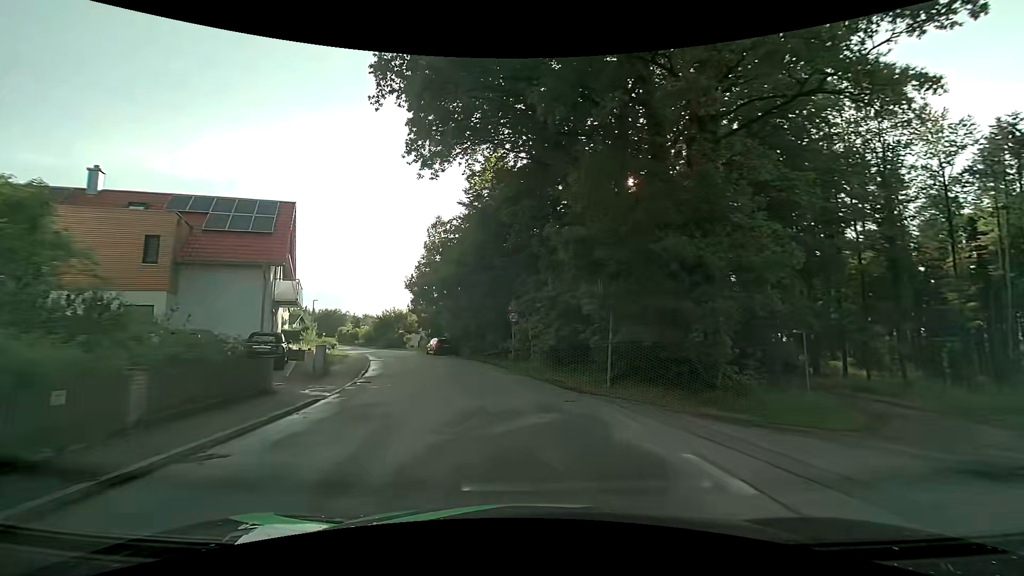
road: residential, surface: asphalt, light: Day
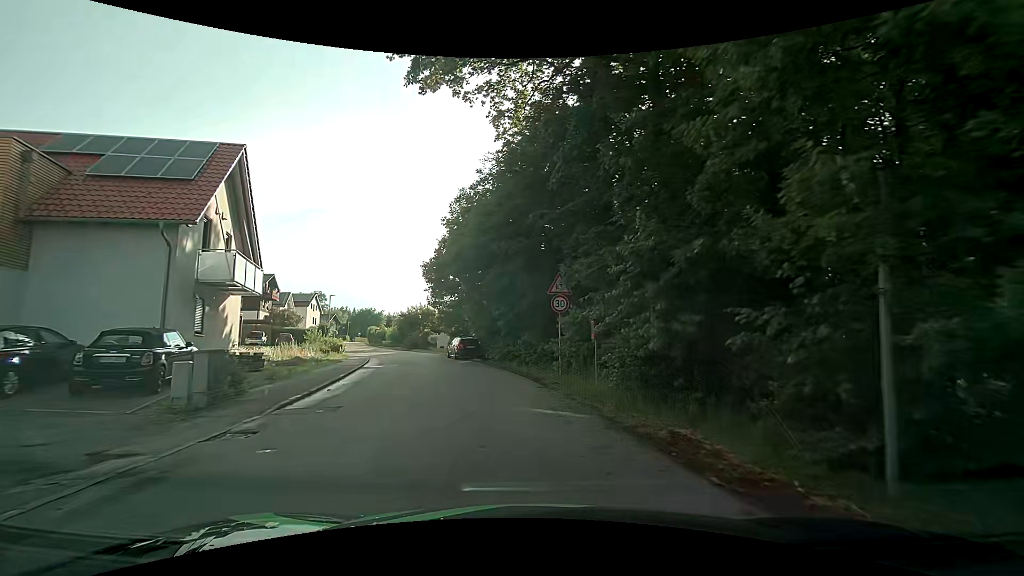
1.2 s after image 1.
(-0.4, +9.4) m; -5°
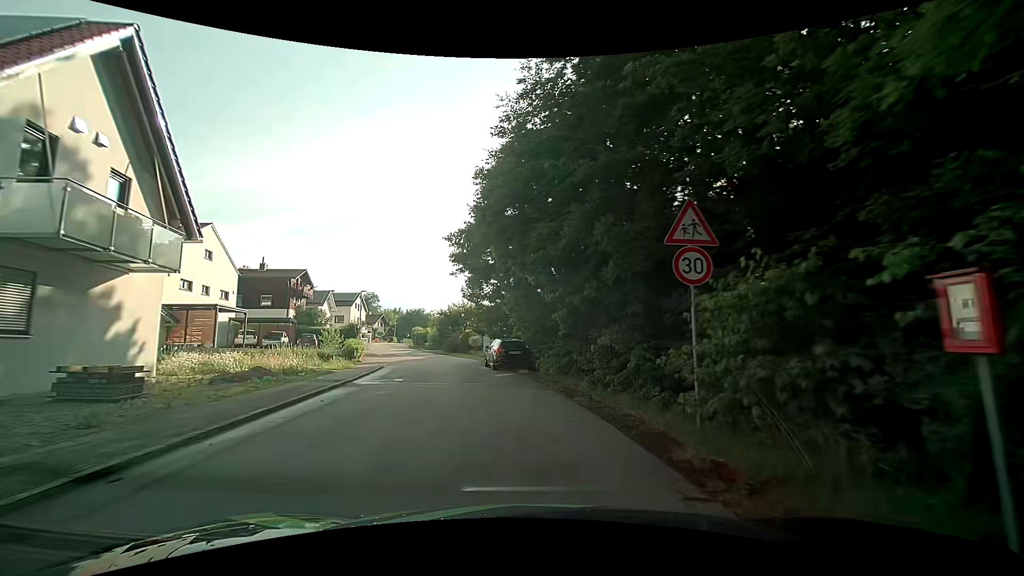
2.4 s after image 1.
(-0.4, +8.9) m; -6°
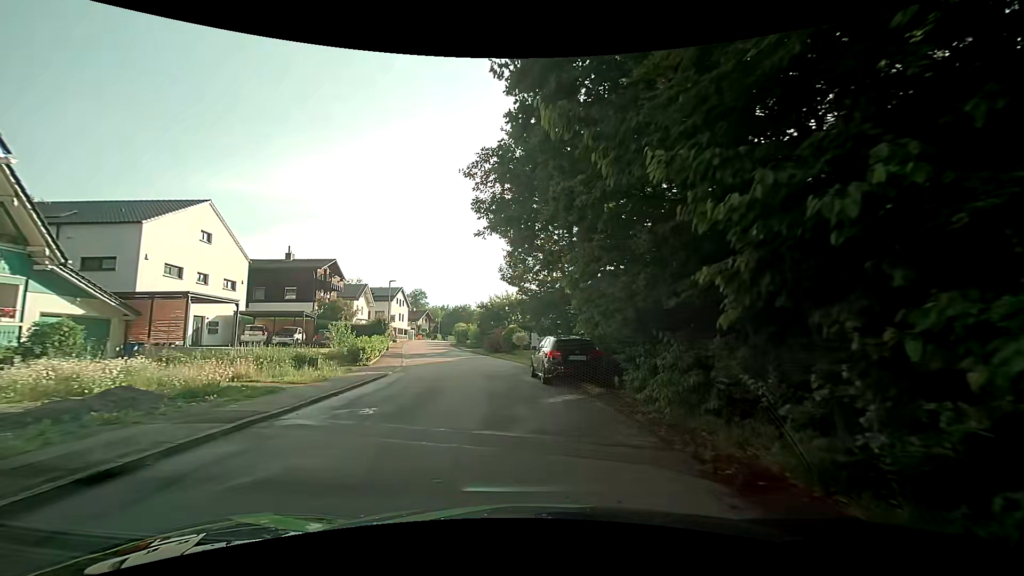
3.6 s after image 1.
(-0.3, +8.2) m; -6°
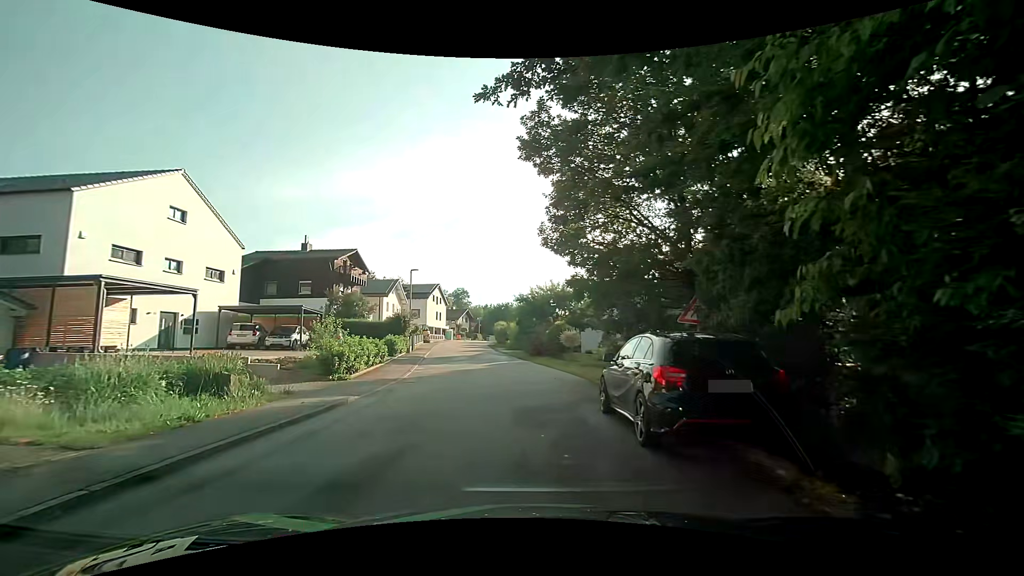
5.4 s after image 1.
(0.0, +7.9) m; -5°
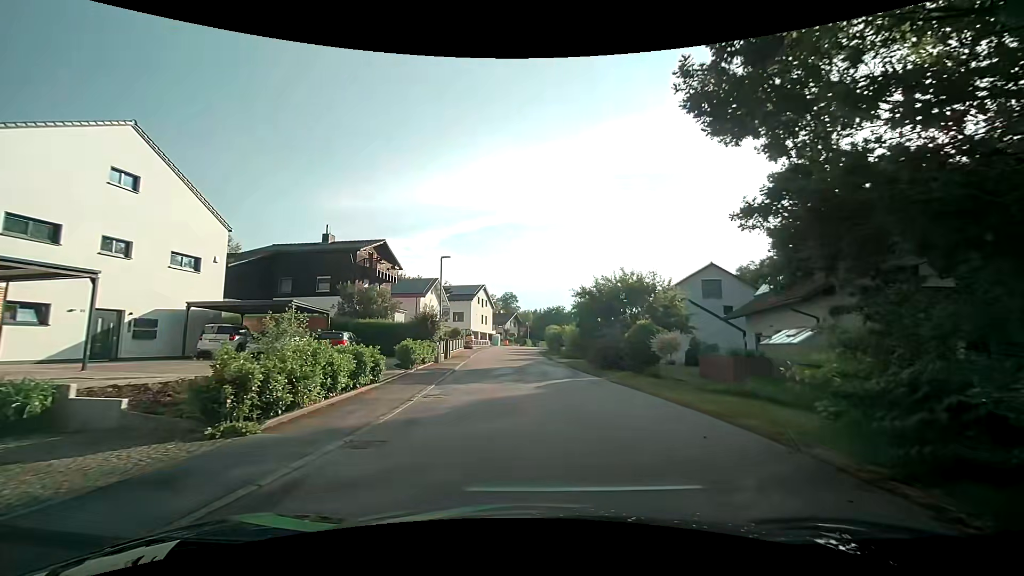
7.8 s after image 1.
(-0.6, +9.2) m; -6°
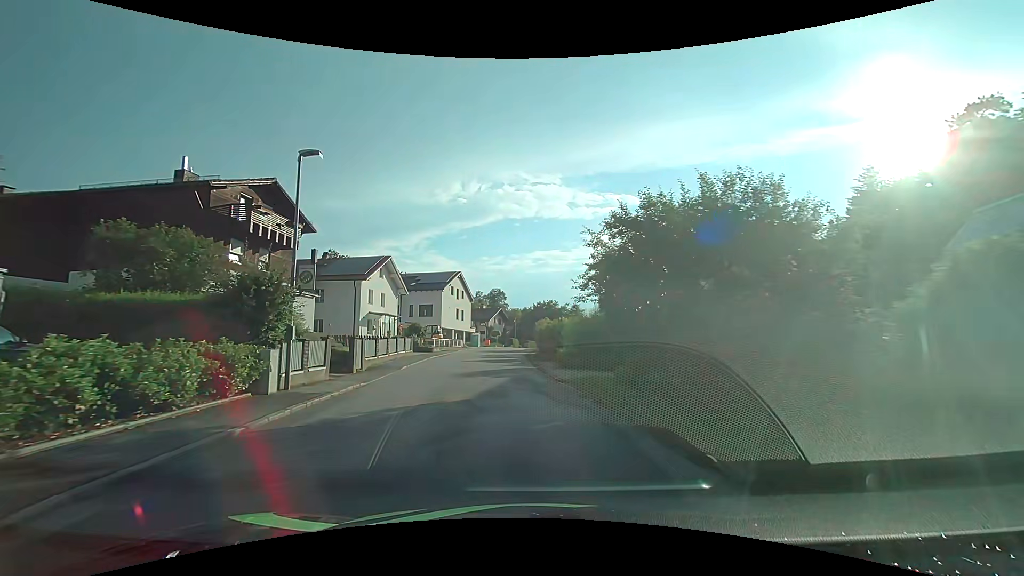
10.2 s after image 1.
(+0.8, +17.1) m; +2°
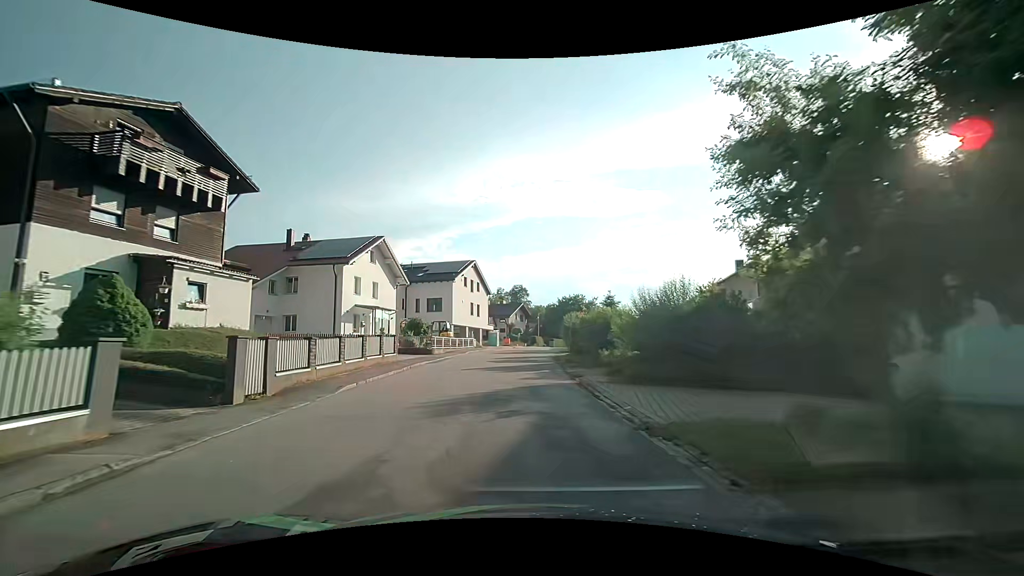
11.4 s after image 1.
(-0.2, +9.7) m; -3°
(0, +10) (0, +20) (0, +30) (0, +40) (+1, +50) (+3, +60) (+5, +70) (+8, +79) (+11, +89) (+15, +98) m
